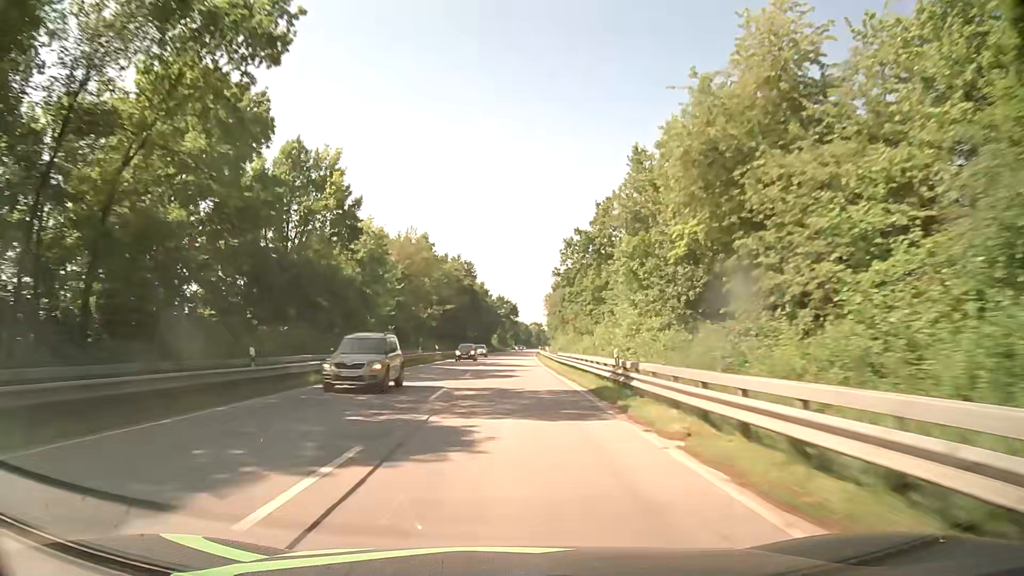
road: primary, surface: asphalt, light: Day
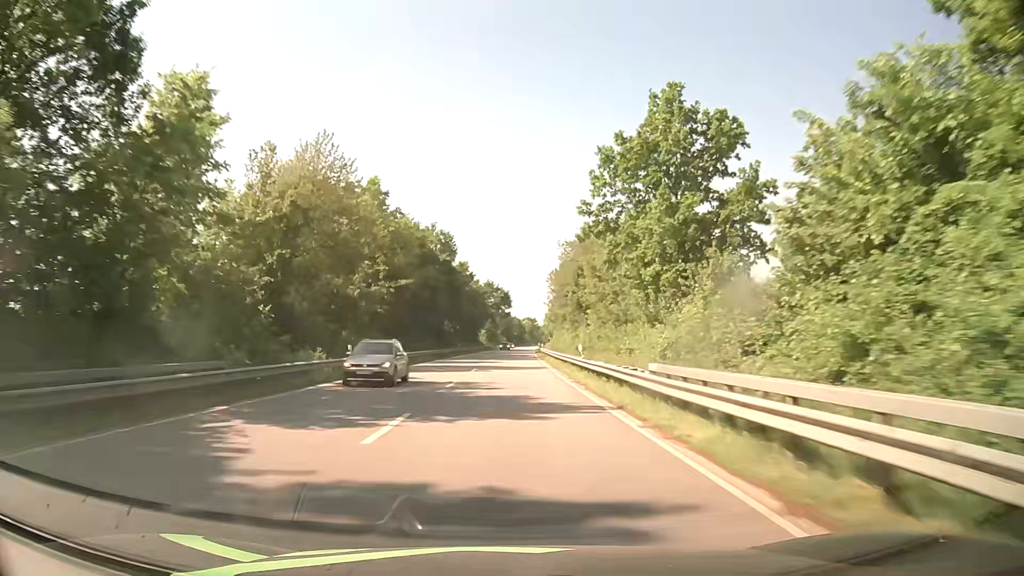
(+0.2, +31.6) m; +1°
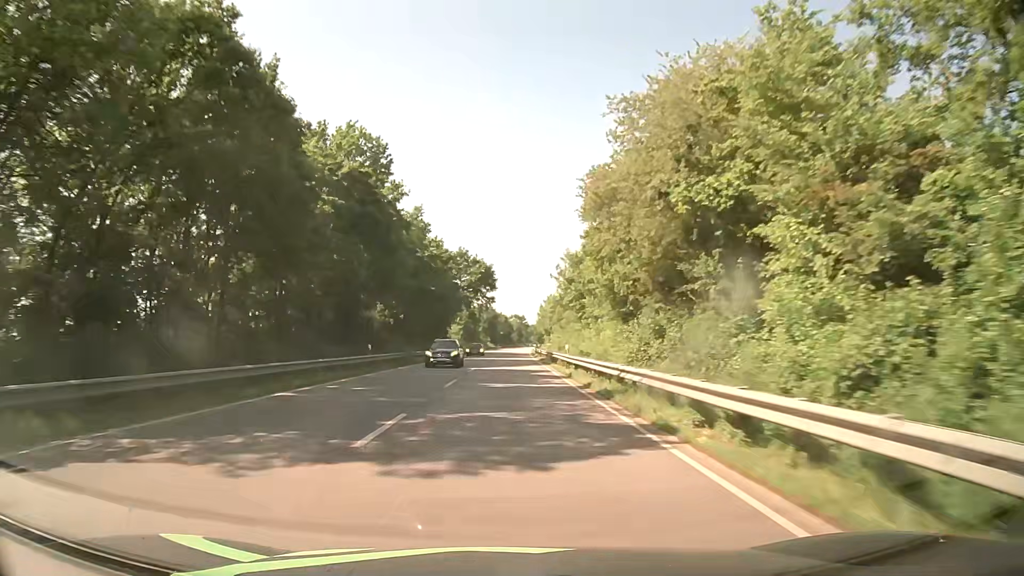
(+0.4, +47.4) m; +1°
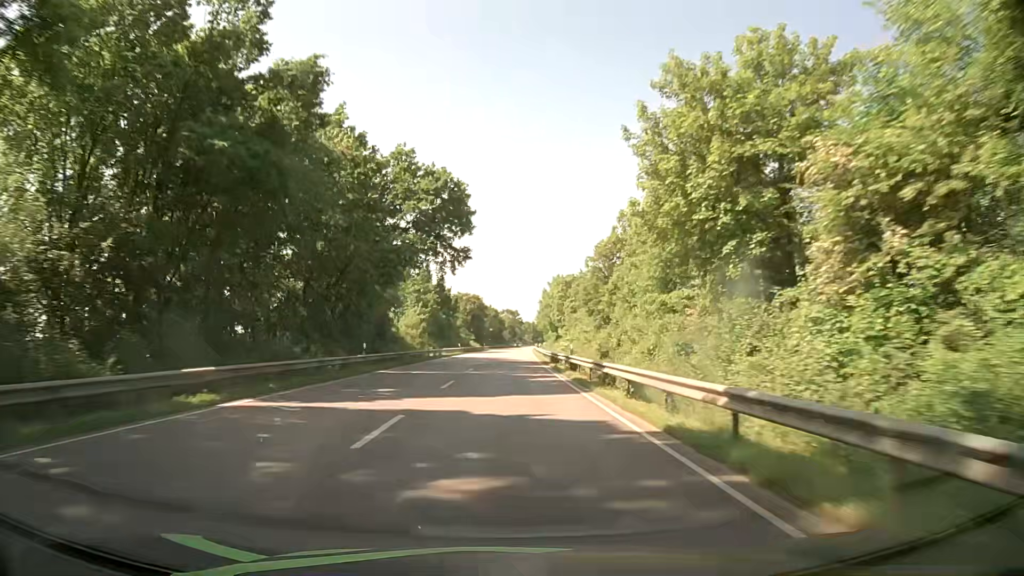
(+0.4, +47.4) m; +1°
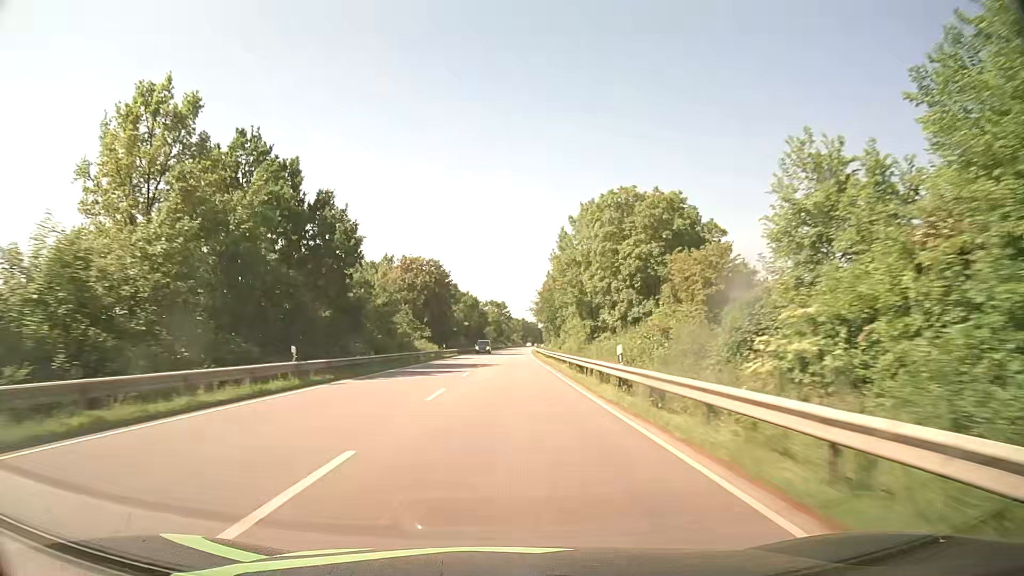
(+0.8, +63.2) m; +1°
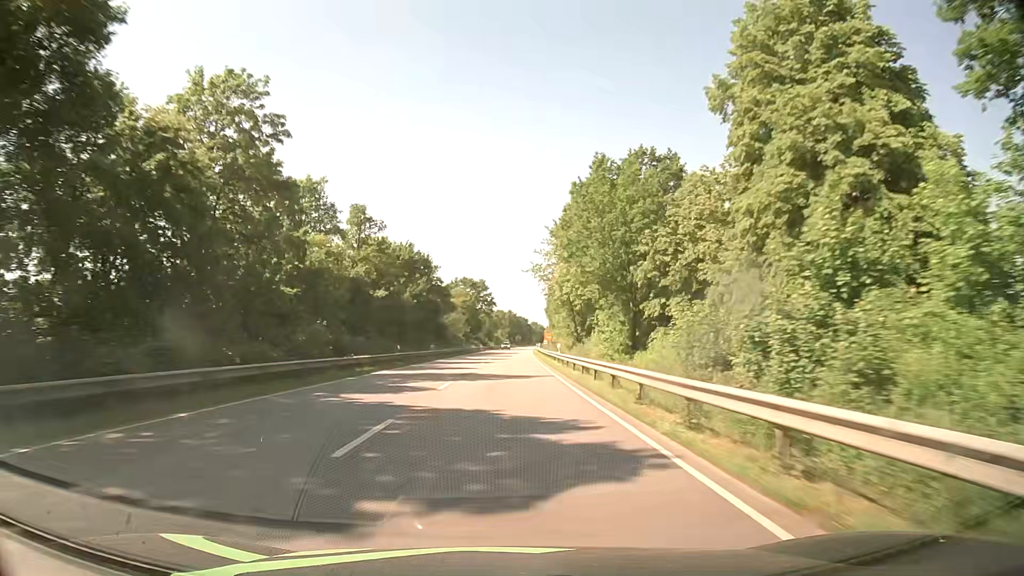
(+1.2, +79.0) m; +2°
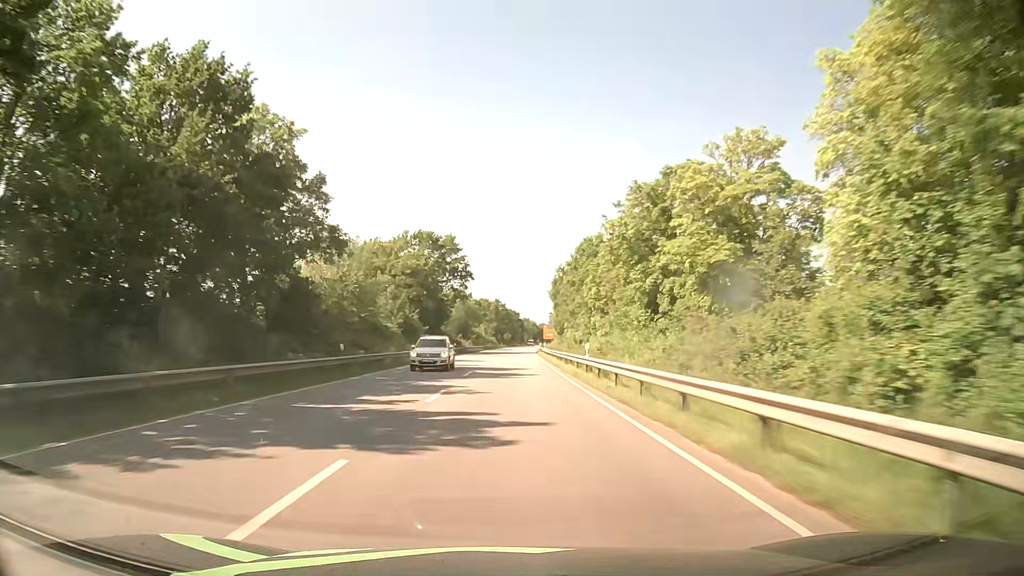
(+0.4, +63.3) m; +1°
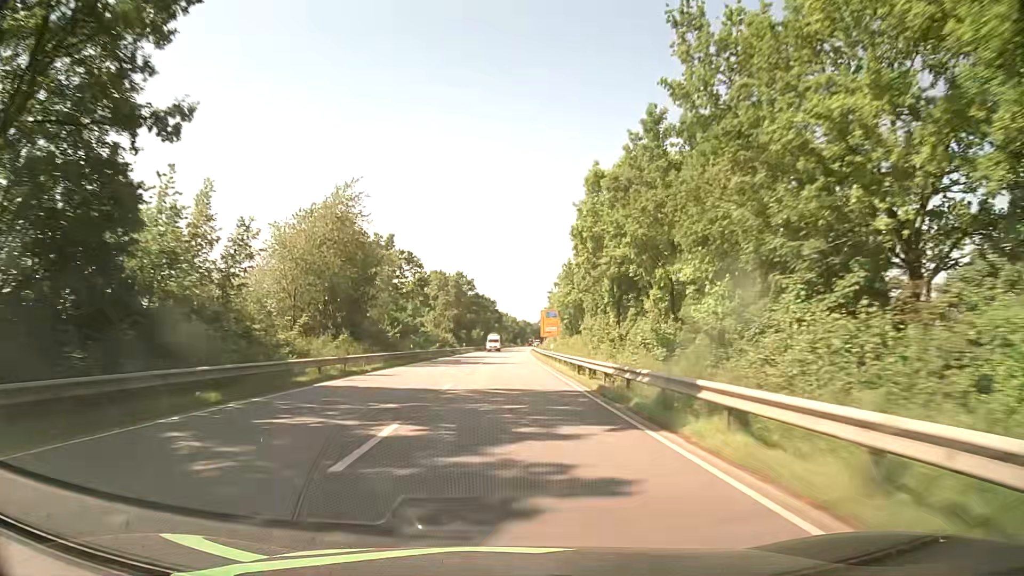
(+1.3, +79.1) m; +2°
(0, +10) (0, +20) (0, +30) (0, +40) (0, +50) (+1, +60) (+1, +70) (+1, +80) (+1, +90) (+1, +100) m
